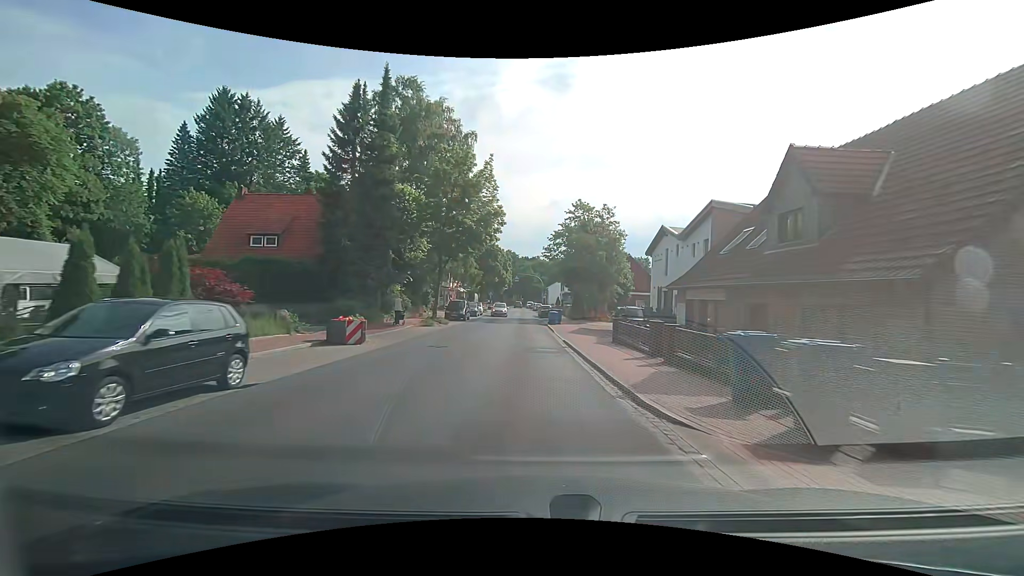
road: secondary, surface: asphalt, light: Day
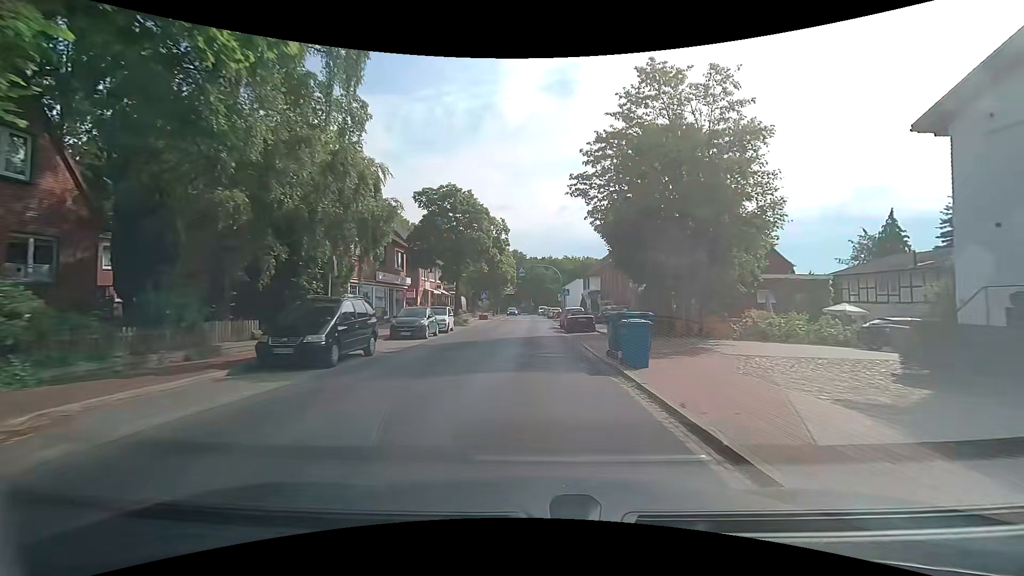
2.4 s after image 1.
(-0.6, +29.0) m; -2°
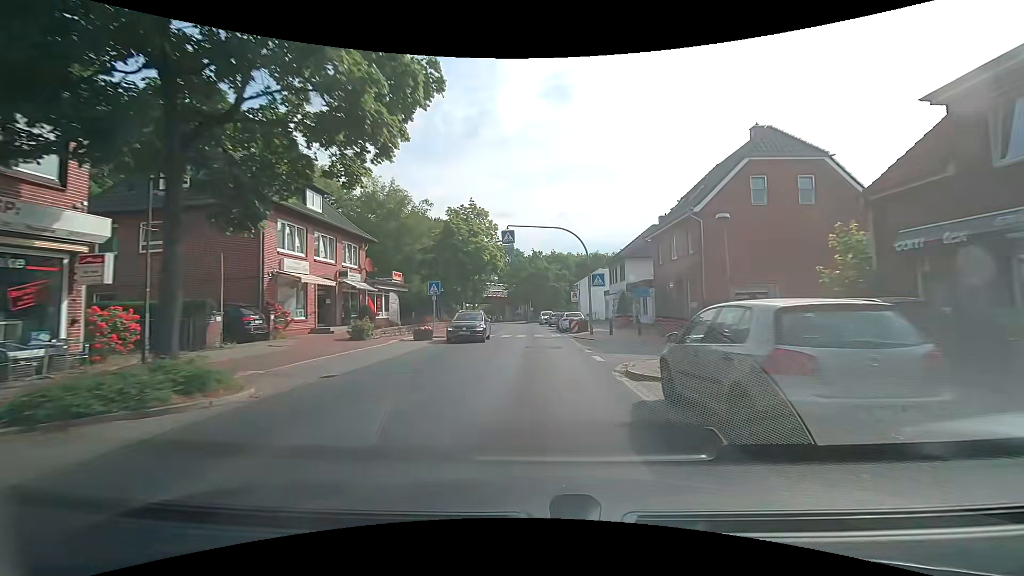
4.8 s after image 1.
(0.0, +29.7) m; -1°
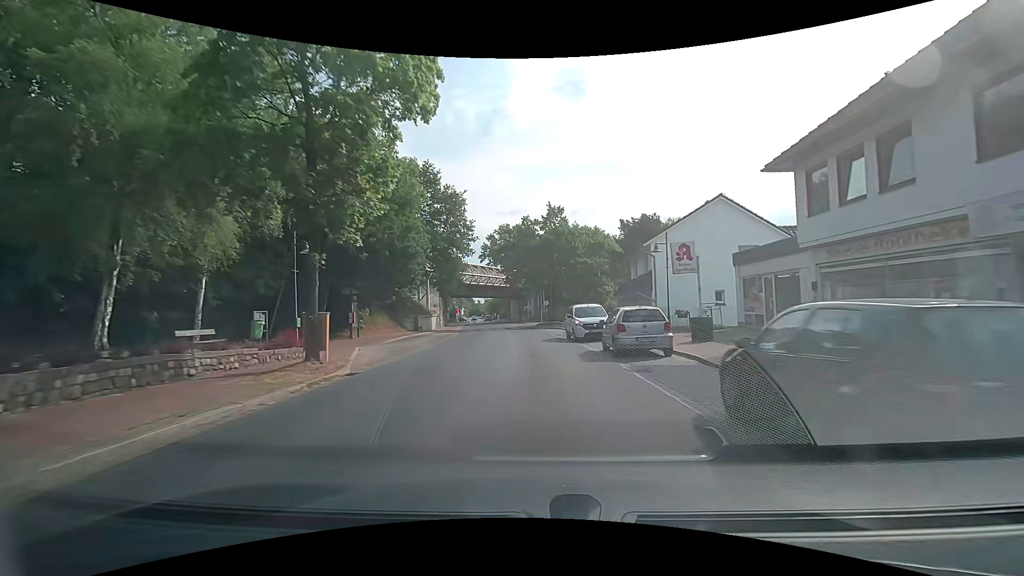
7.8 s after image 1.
(+0.2, +37.4) m; -2°
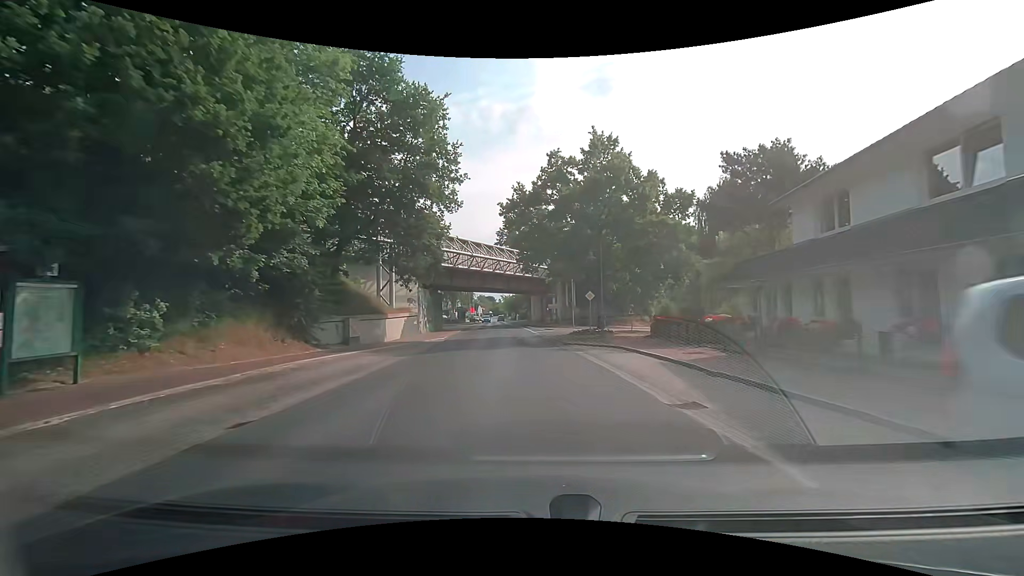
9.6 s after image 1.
(-0.2, +22.5) m; -2°
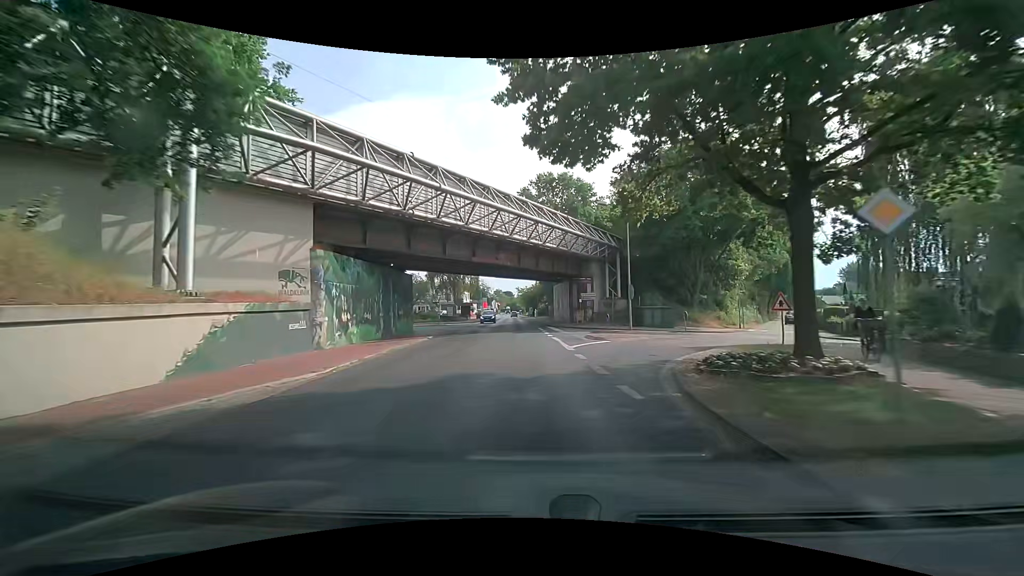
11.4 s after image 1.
(-0.4, +22.7) m; -2°
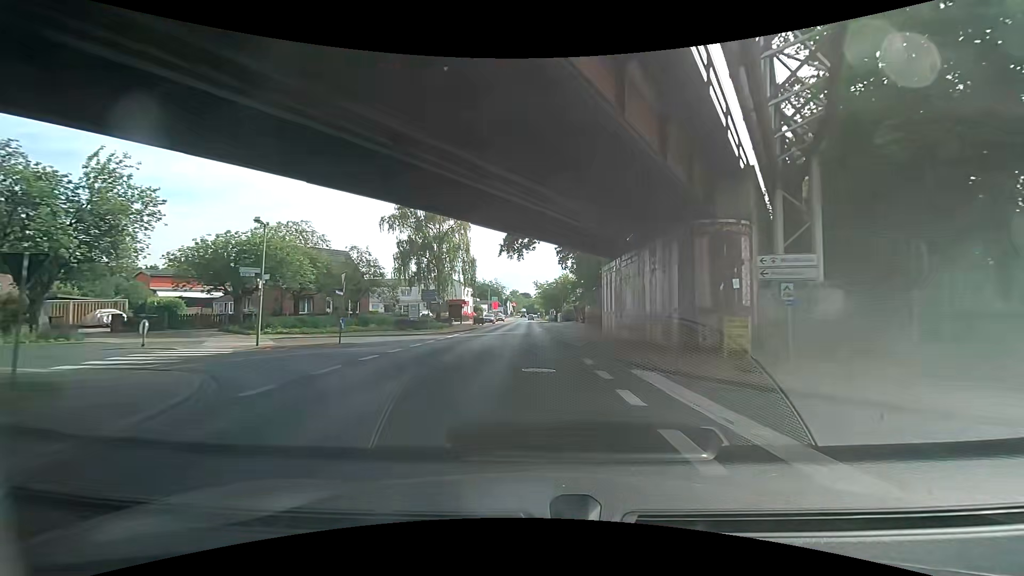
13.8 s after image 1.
(-0.6, +30.7) m; -2°
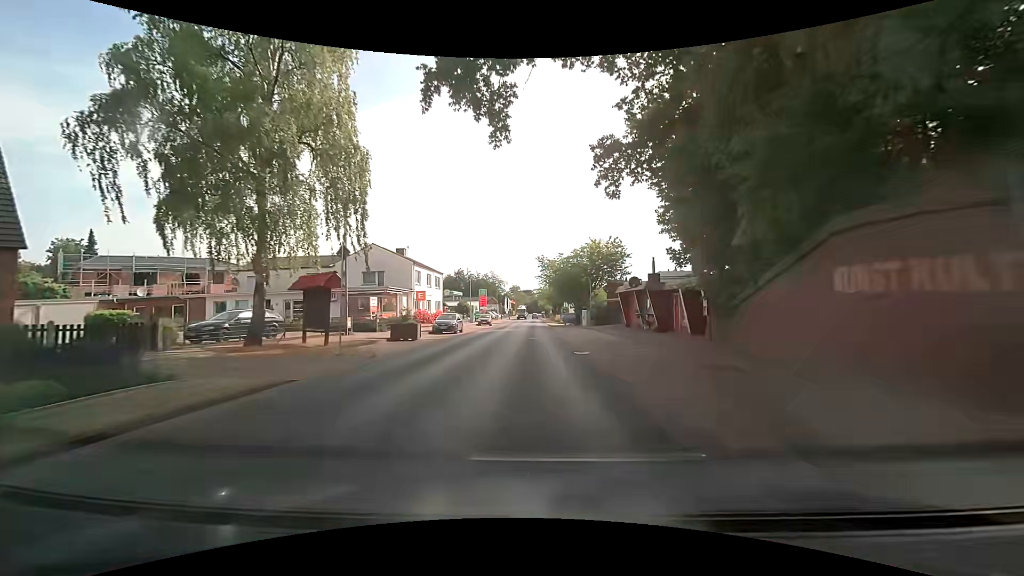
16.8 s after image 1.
(+2.4, +38.6) m; 0°
(0, +10) (0, +20) (0, +30) (0, +40) (0, +50) (0, +60) (0, +70) (0, +80) (0, +90) (0, +100) m
